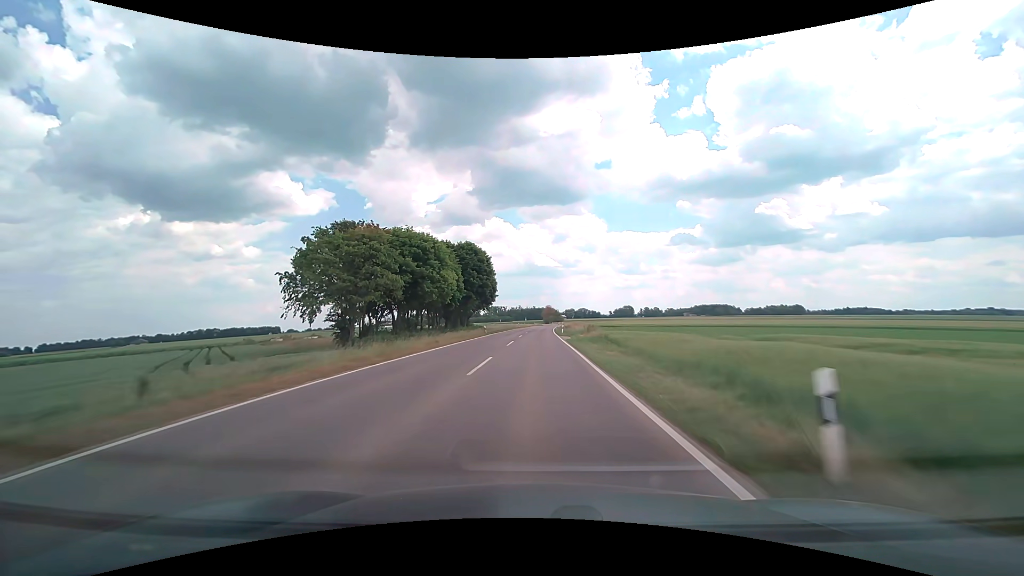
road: tertiary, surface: asphalt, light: Day
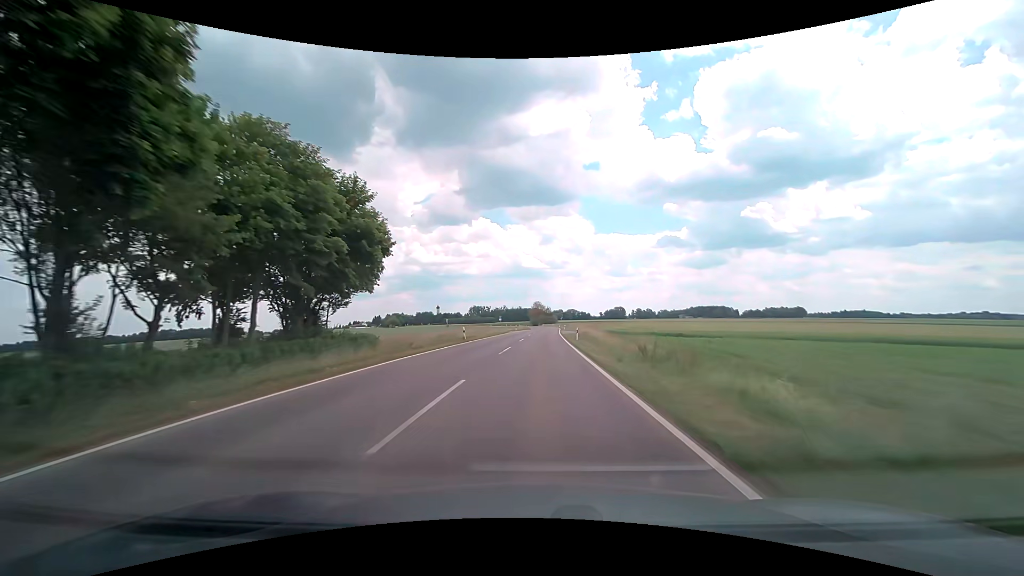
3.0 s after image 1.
(+0.5, +67.6) m; +1°
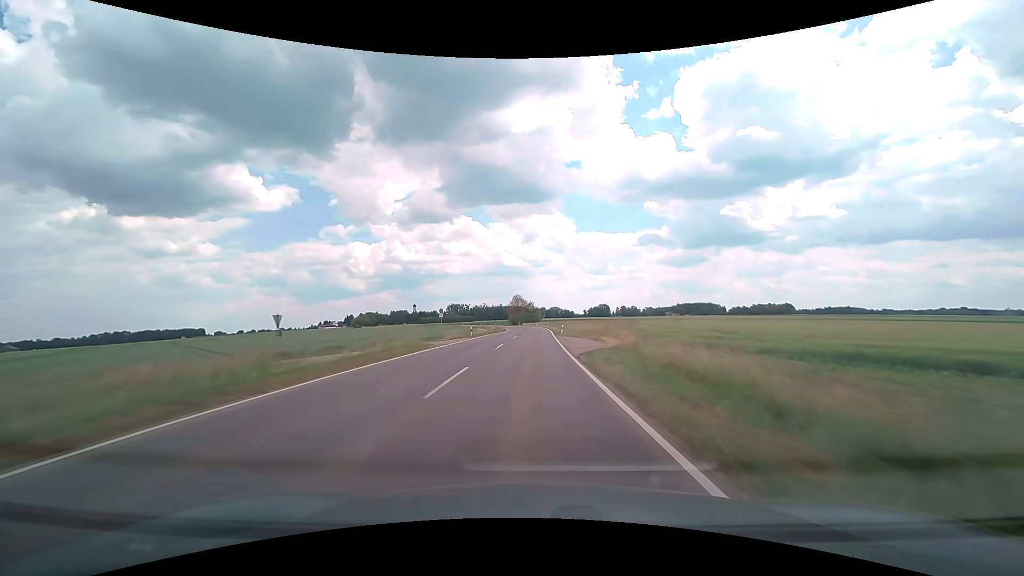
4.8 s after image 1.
(+0.9, +41.5) m; +2°
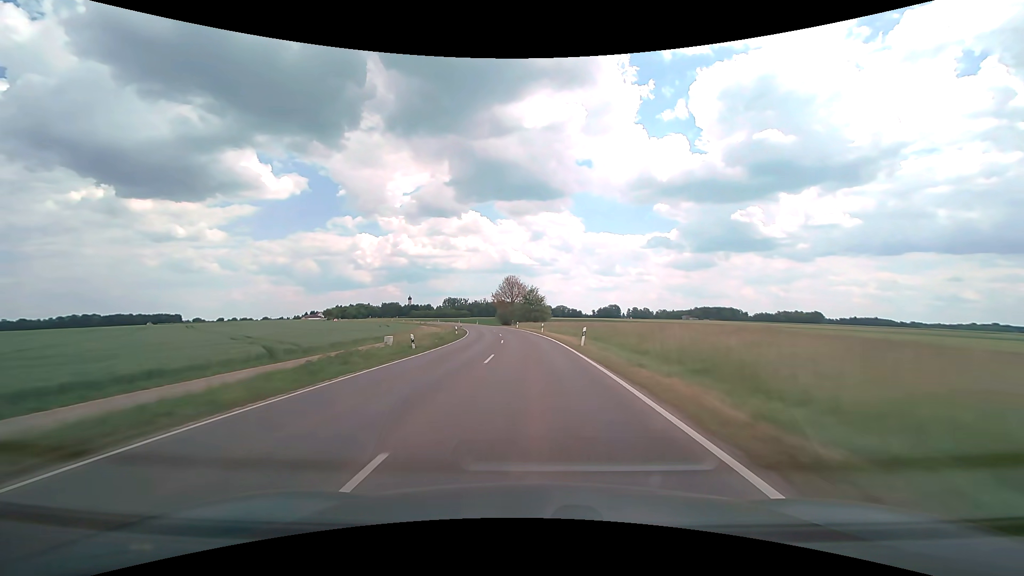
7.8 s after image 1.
(+0.1, +70.0) m; -1°
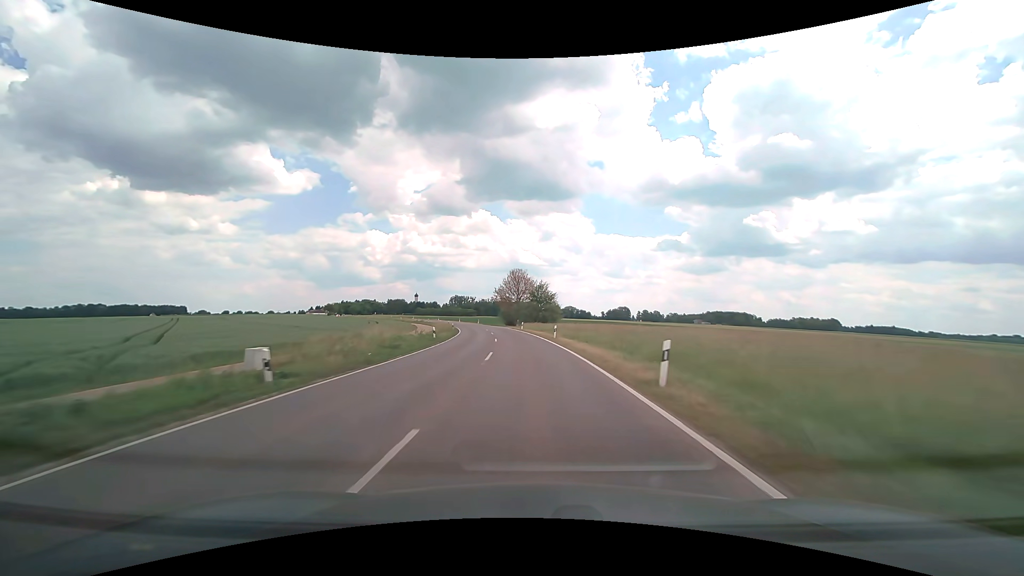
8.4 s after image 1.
(-0.1, +14.0) m; -1°
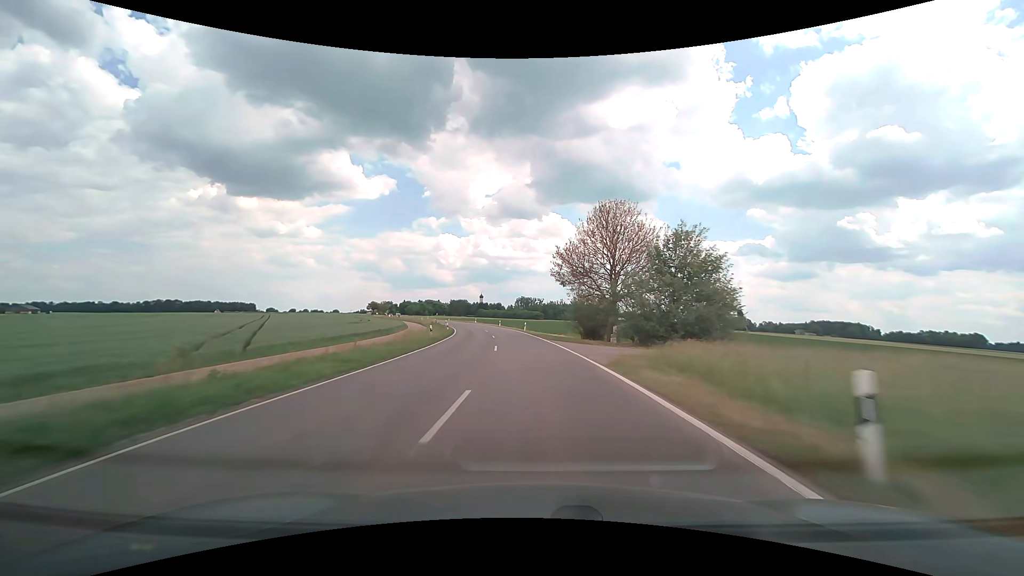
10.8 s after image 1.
(-3.5, +55.5) m; -8°
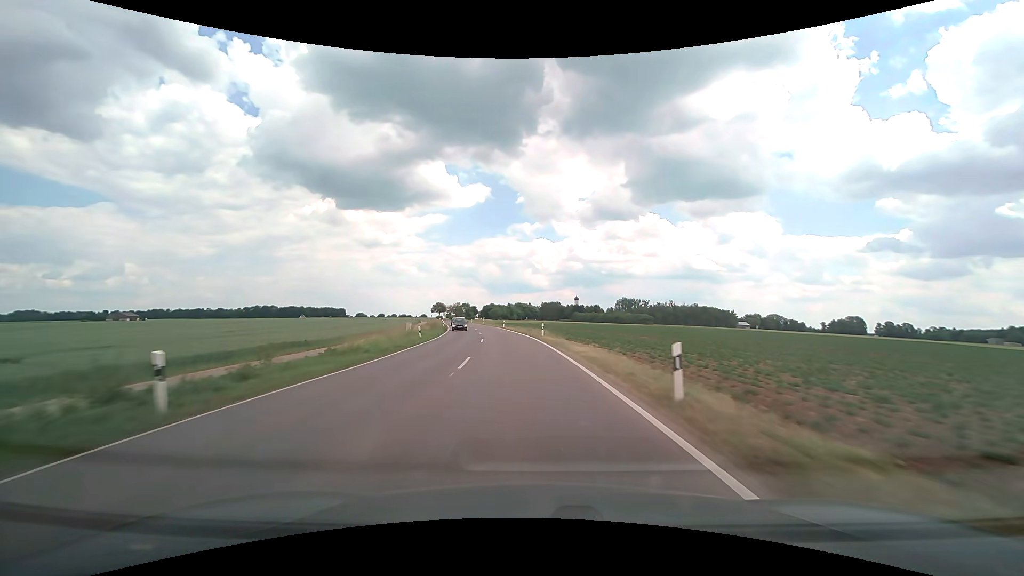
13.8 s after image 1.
(-5.8, +68.7) m; -11°
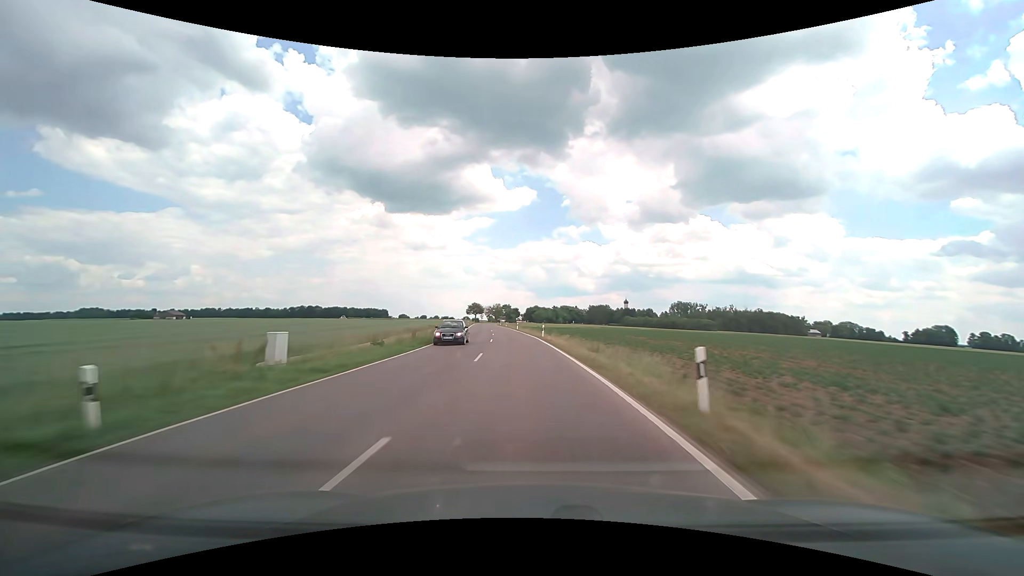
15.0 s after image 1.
(-1.2, +27.4) m; -5°
(0, +10) (-1, +20) (-1, +30) (-2, +40) (-3, +50) (-4, +60) (-6, +70) (-7, +80) (-8, +90) (-9, +100) m
